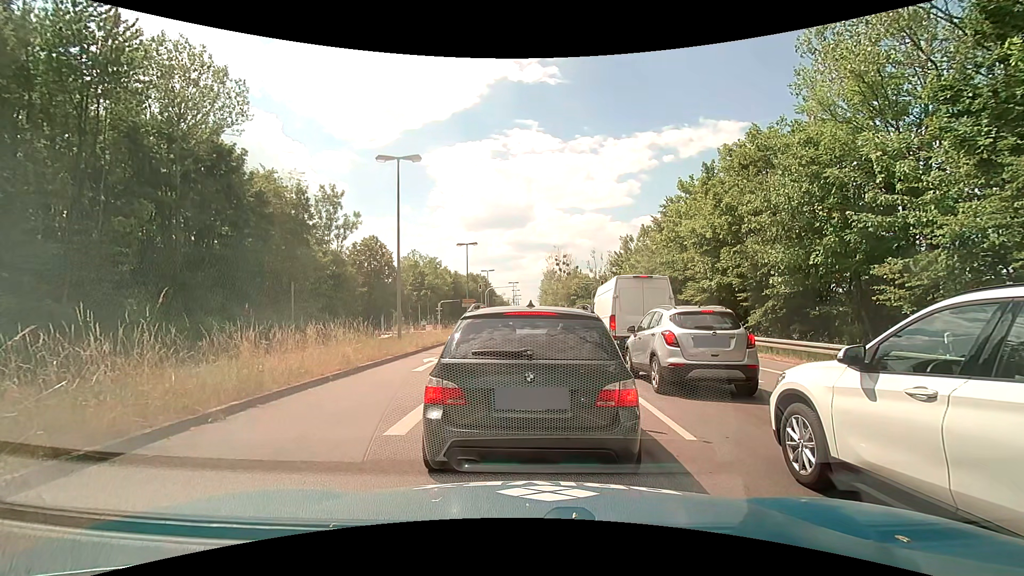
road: primary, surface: asphalt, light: Day
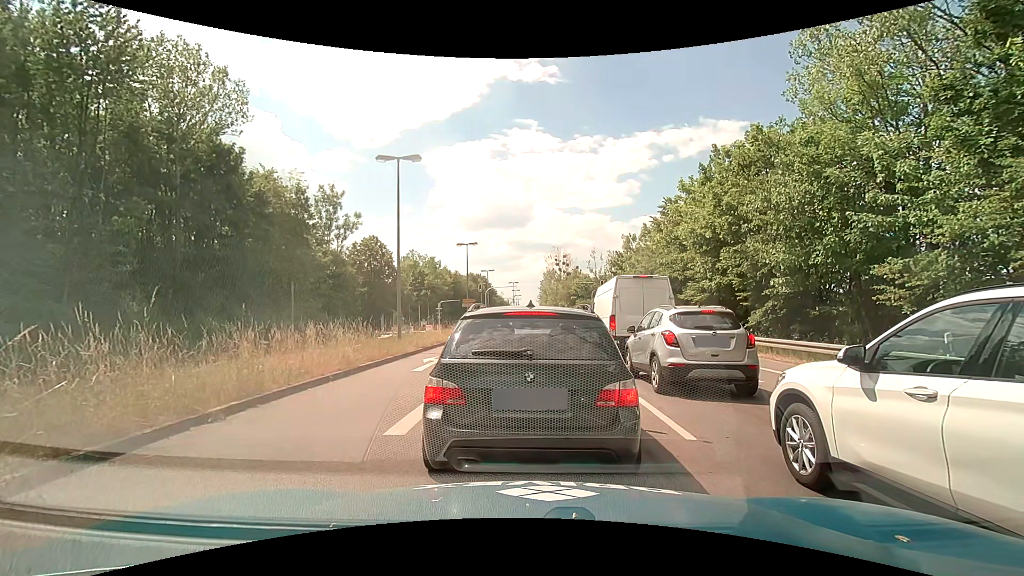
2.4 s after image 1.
(0.0, 0.0) m; 0°
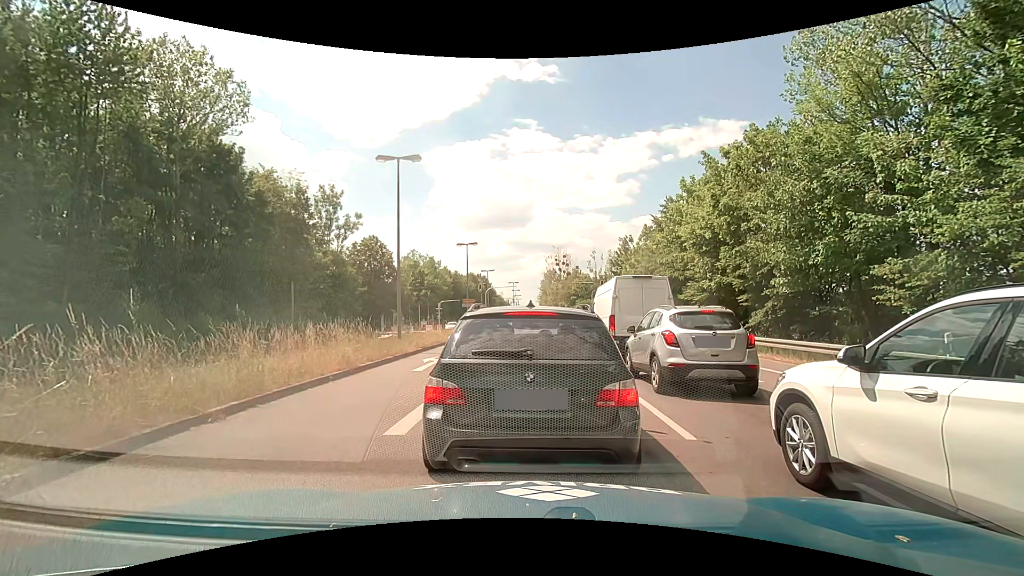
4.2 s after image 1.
(0.0, 0.0) m; 0°
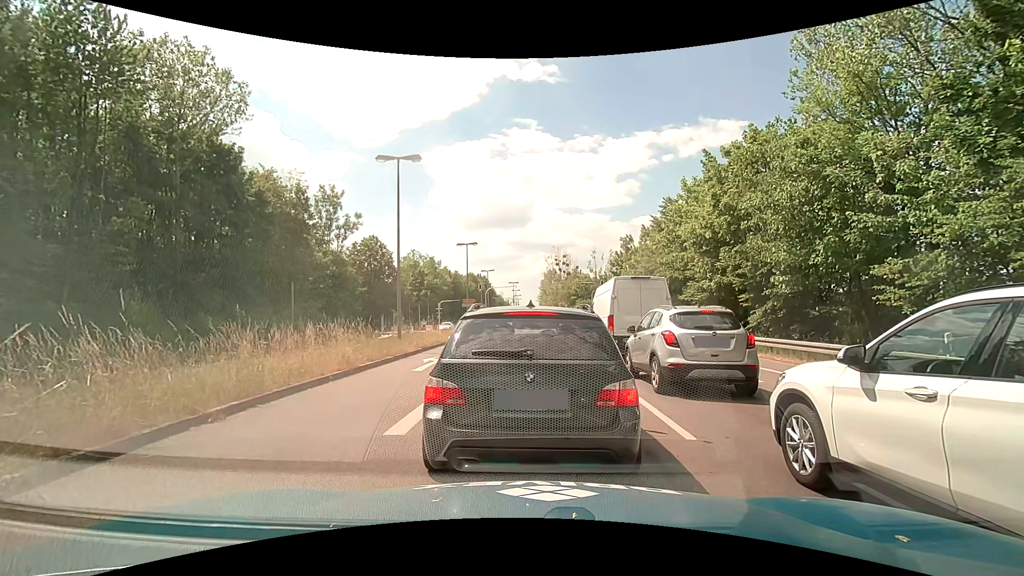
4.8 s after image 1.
(0.0, 0.0) m; 0°
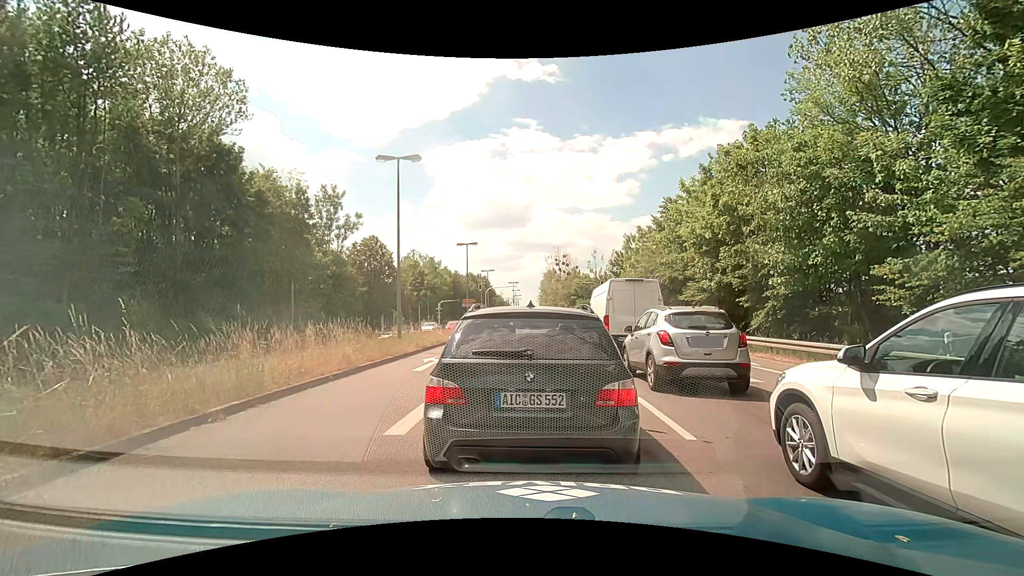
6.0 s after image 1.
(0.0, 0.0) m; 0°
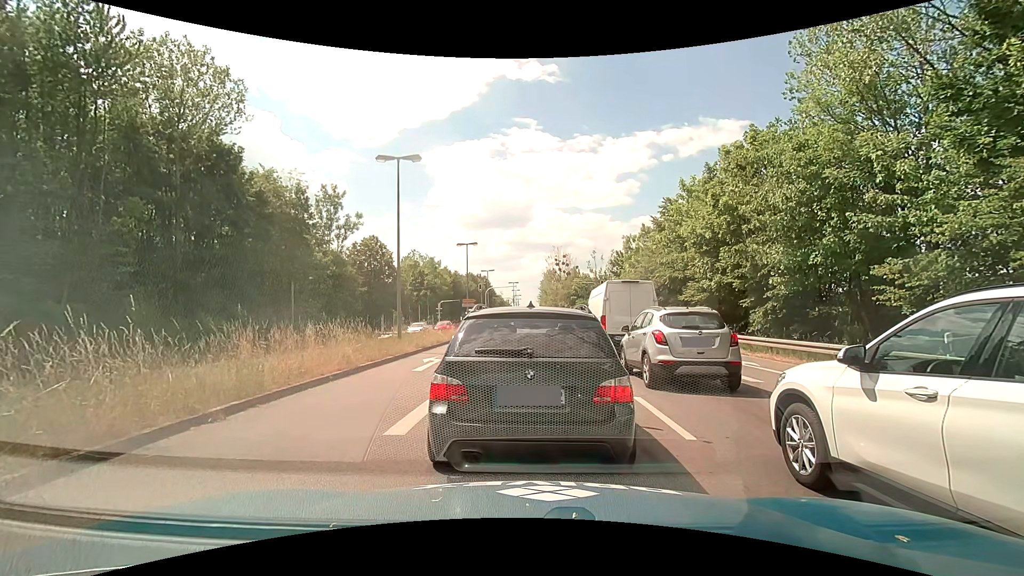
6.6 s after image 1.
(0.0, 0.0) m; 0°
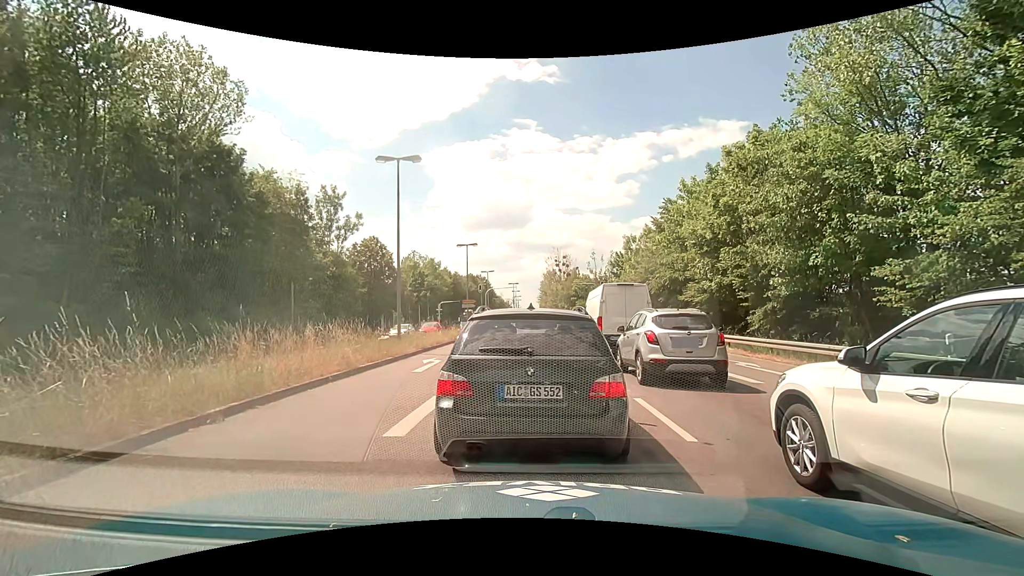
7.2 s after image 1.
(0.0, 0.0) m; 0°
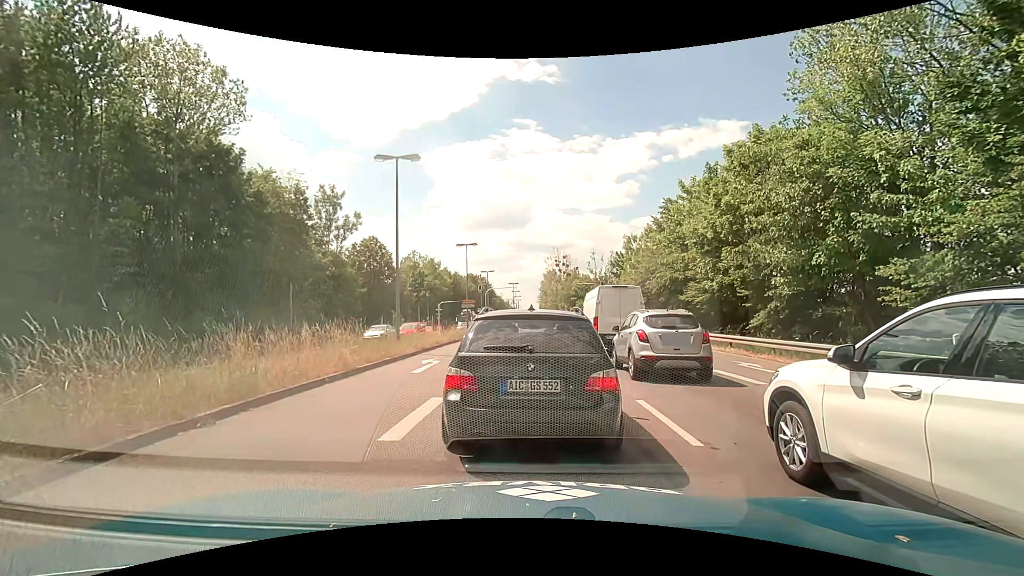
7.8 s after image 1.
(0.0, +0.2) m; 0°
(0, +10) (-1, +20) (-1, +30) (-2, +40) (-2, +50) (-3, +60) (-3, +70) (-4, +80) (-4, +90) (-5, +100) m
